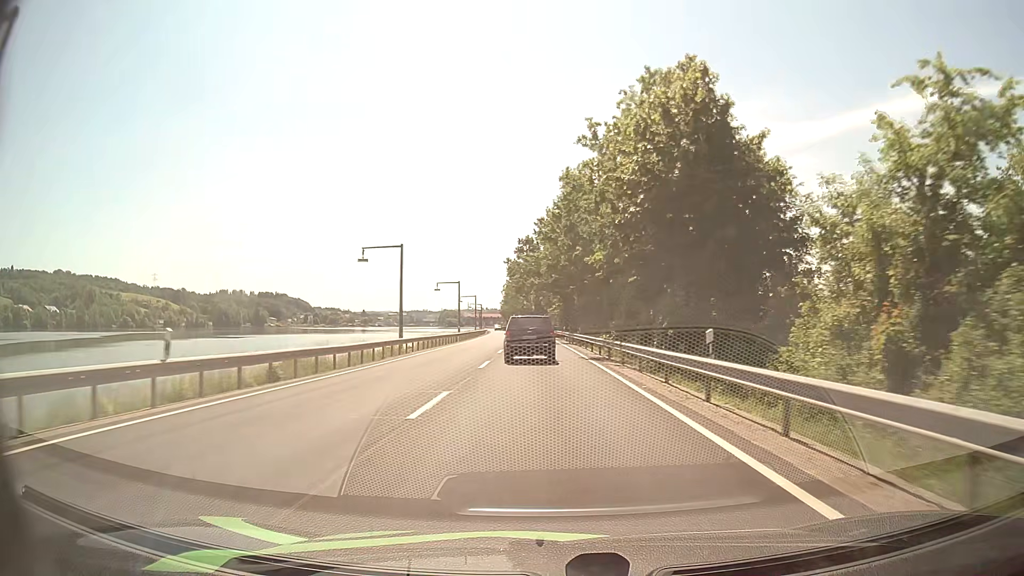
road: primary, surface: asphalt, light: Day
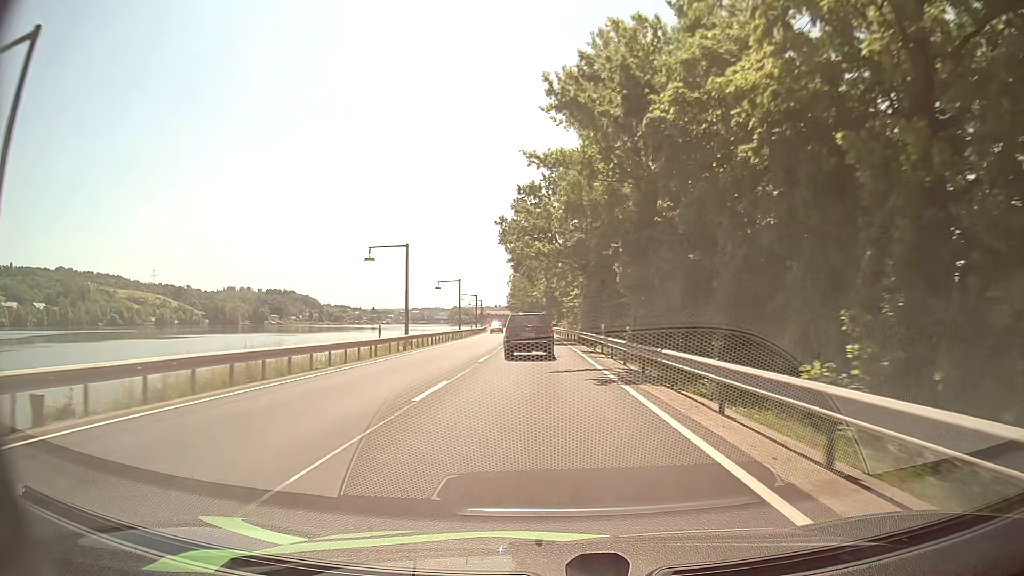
(-0.2, +34.1) m; -1°
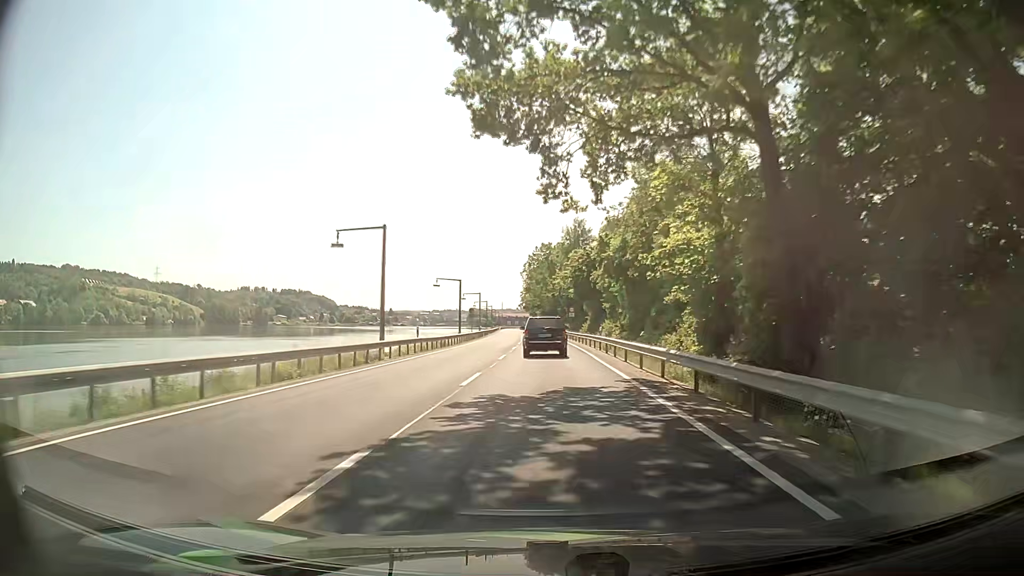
(-1.0, +44.7) m; -2°
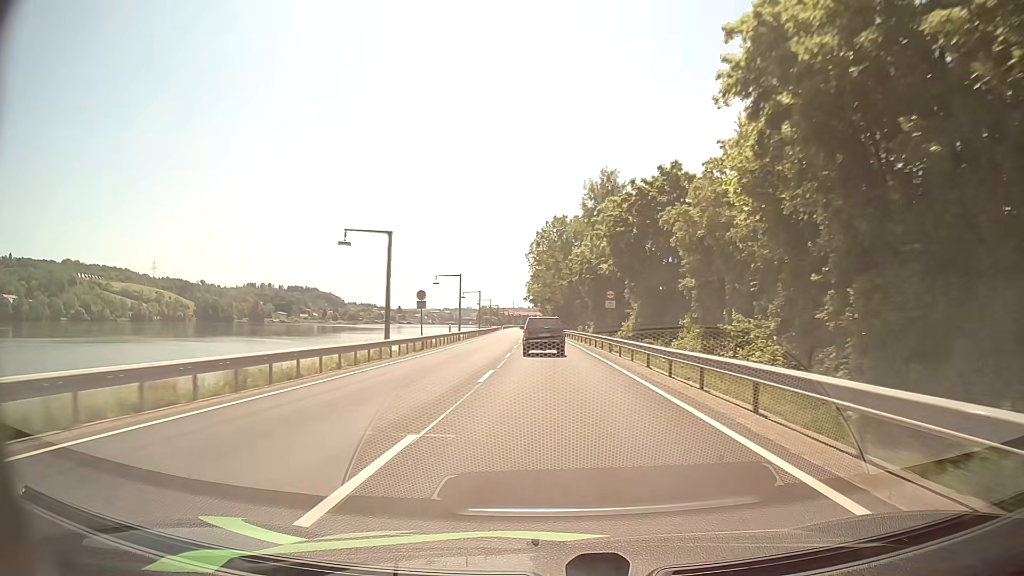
(-0.4, +35.2) m; -1°
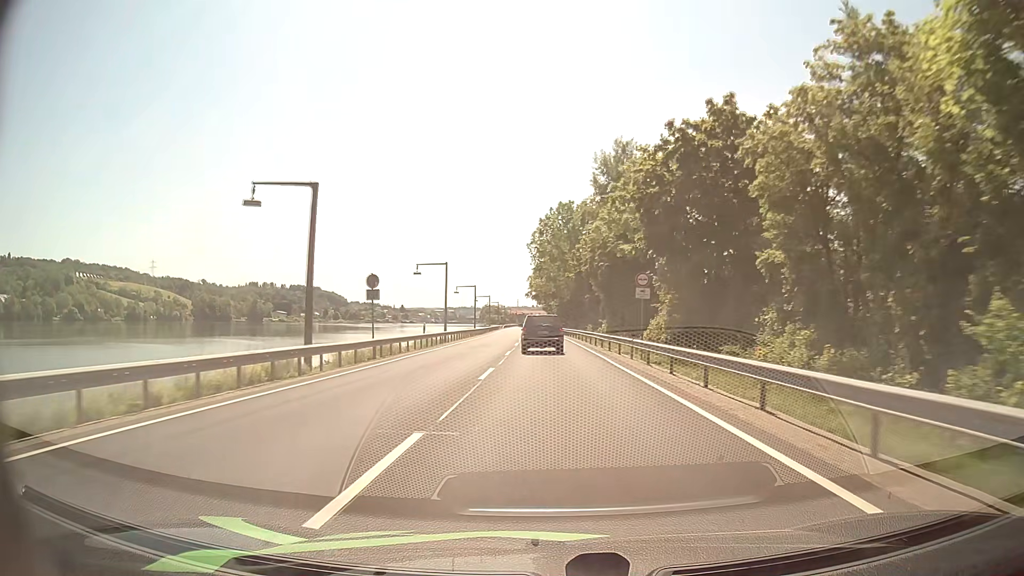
(0.0, +12.1) m; 0°
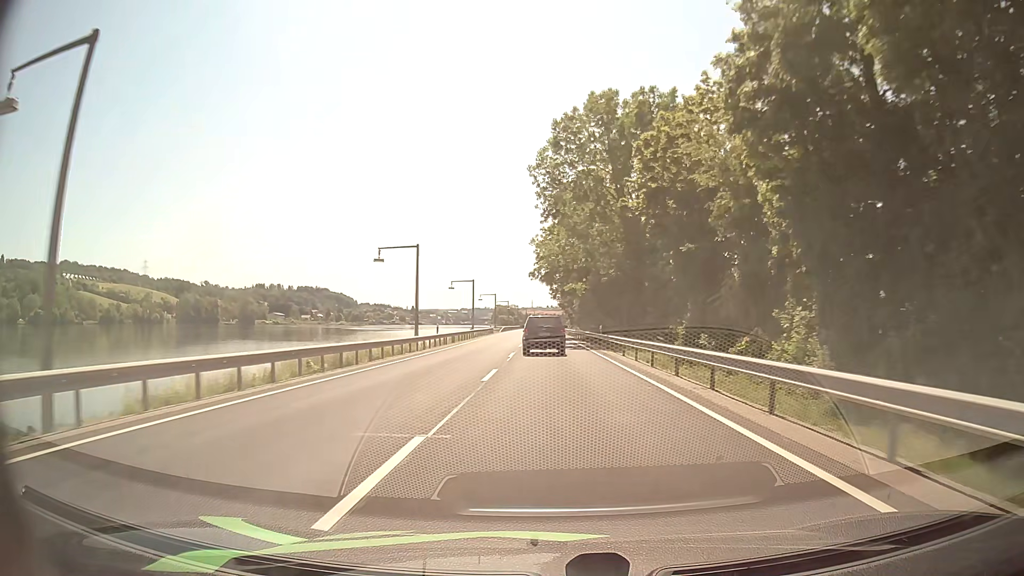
(-0.6, +48.4) m; -1°
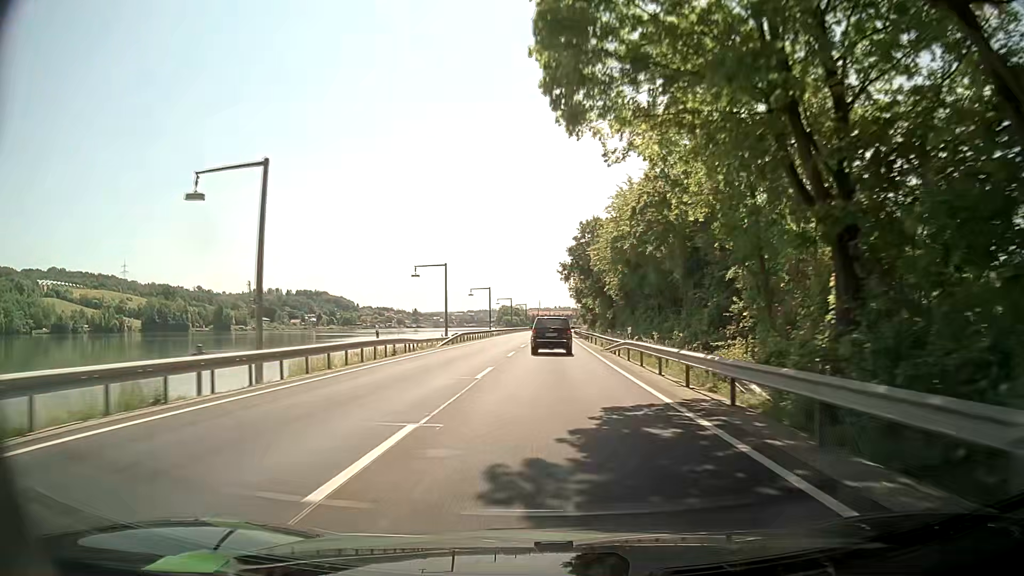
(0.0, +59.2) m; 0°
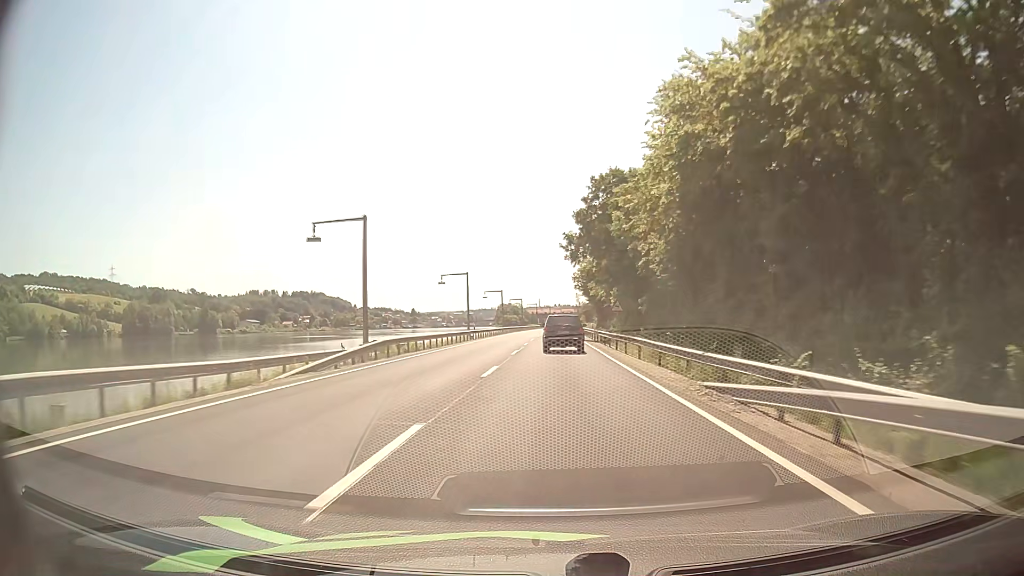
(0.0, +24.3) m; 0°
(0, +10) (0, +20) (0, +30) (0, +40) (+1, +50) (+1, +60) (+1, +70) (+1, +80) (+2, +90) (+2, +100) m
